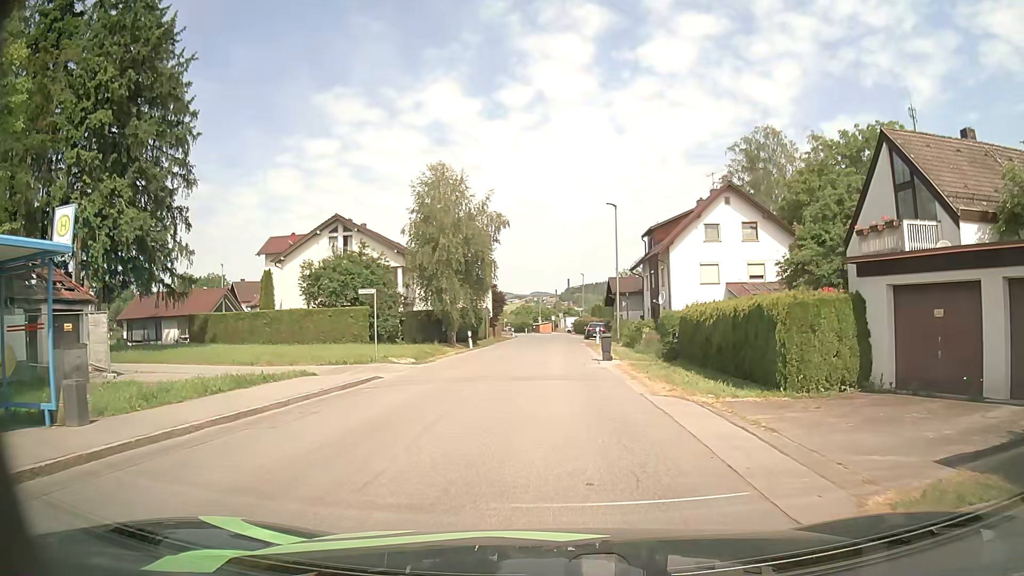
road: unclassified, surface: asphalt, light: Day
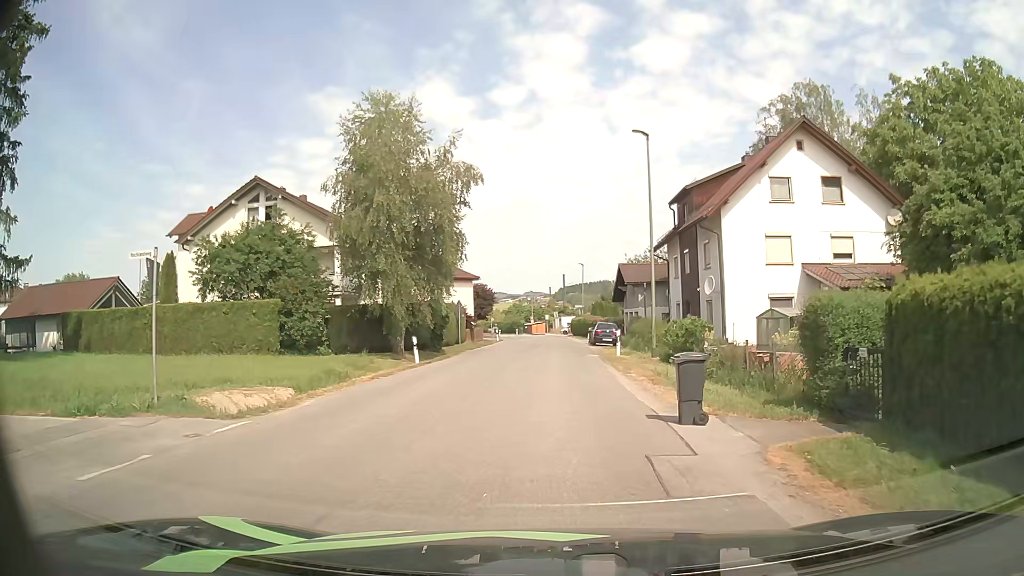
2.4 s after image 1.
(0.0, +15.1) m; 0°
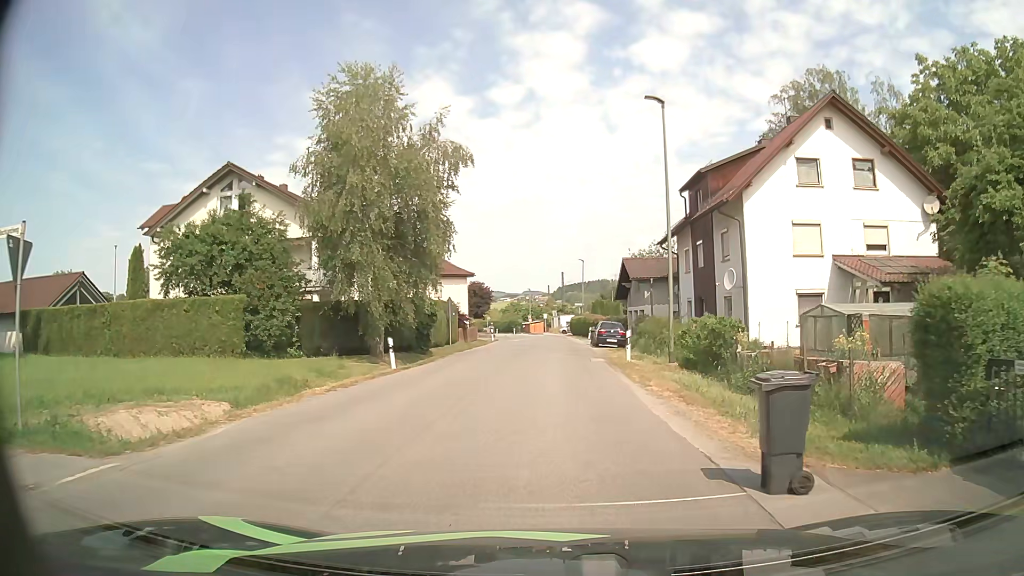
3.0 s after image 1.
(0.0, +3.7) m; +1°
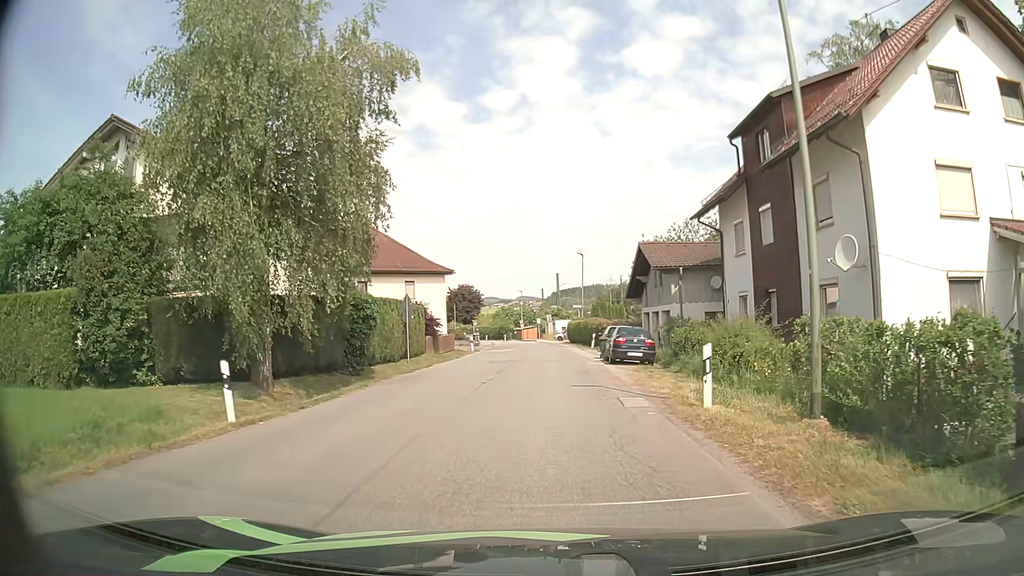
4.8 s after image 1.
(0.0, +11.6) m; 0°
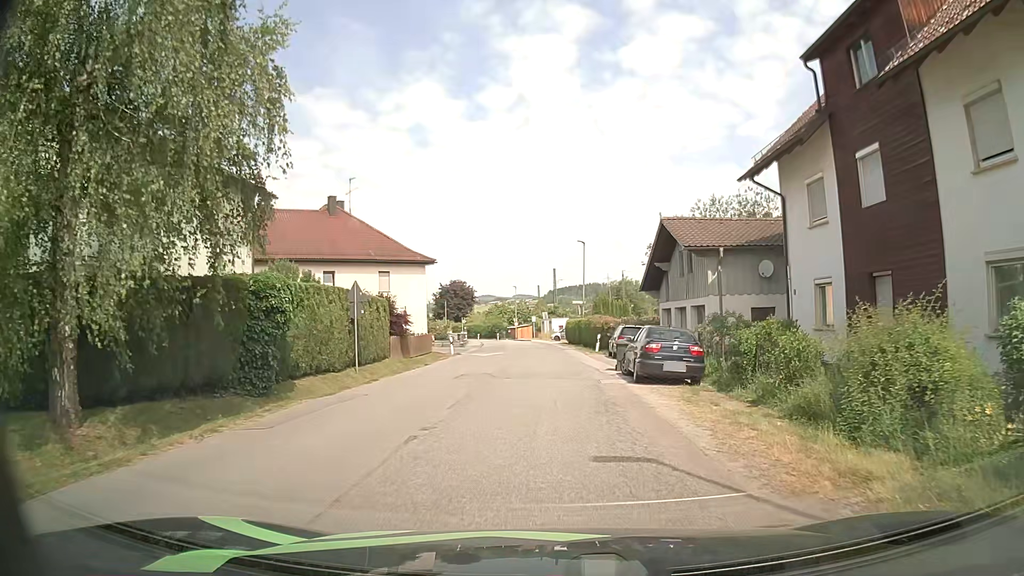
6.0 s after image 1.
(0.0, +8.2) m; 0°
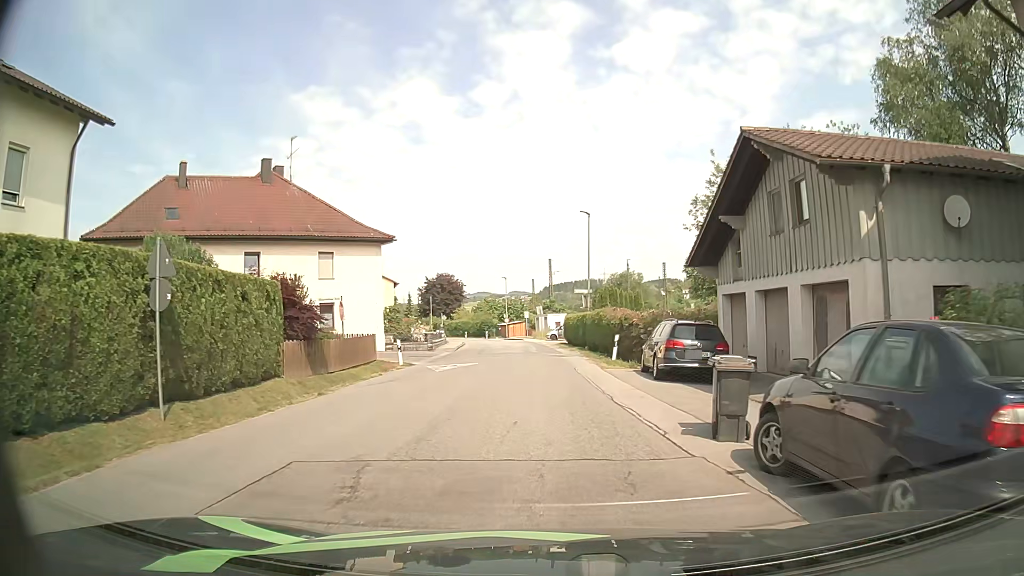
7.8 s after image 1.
(+0.1, +12.8) m; +1°
